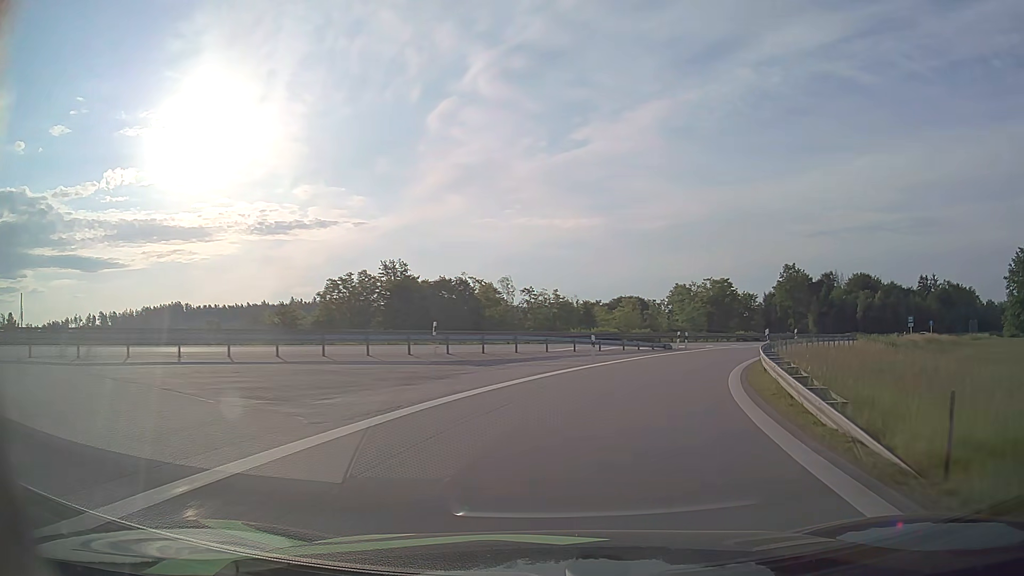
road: motorway_link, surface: asphalt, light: Day
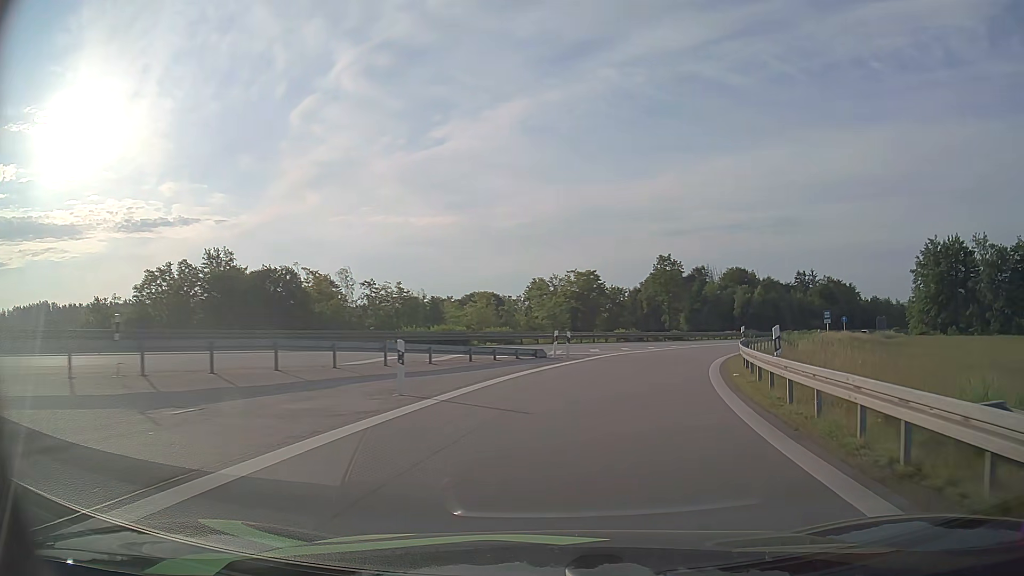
(+1.6, +14.6) m; +12°
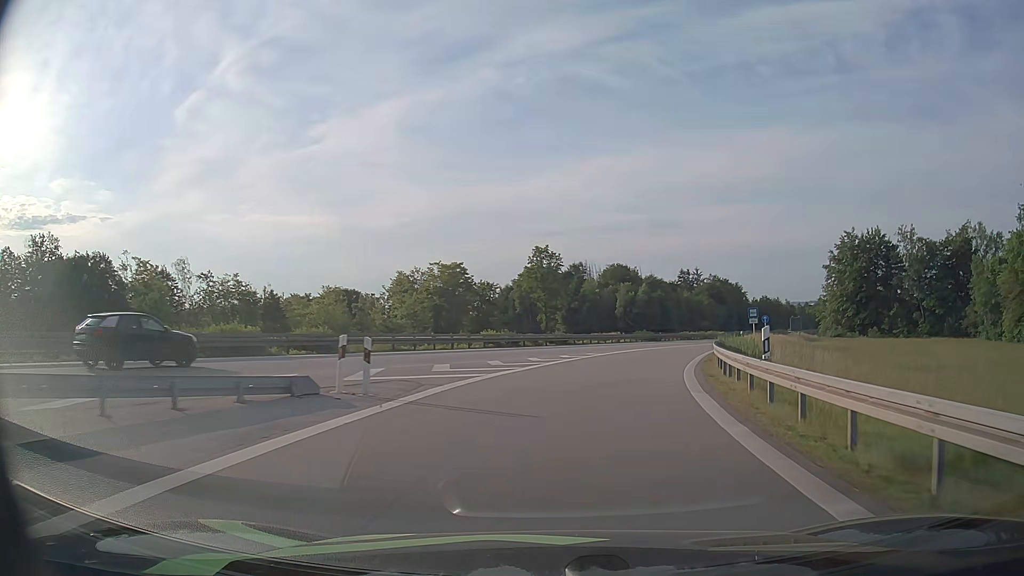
(+1.5, +15.0) m; +11°
(+1, +10) (+2, +20) (+4, +30) (+7, +39) (+10, +49) (+13, +58) (+17, +67) (+22, +76) (+26, +85) (+30, +94) m
